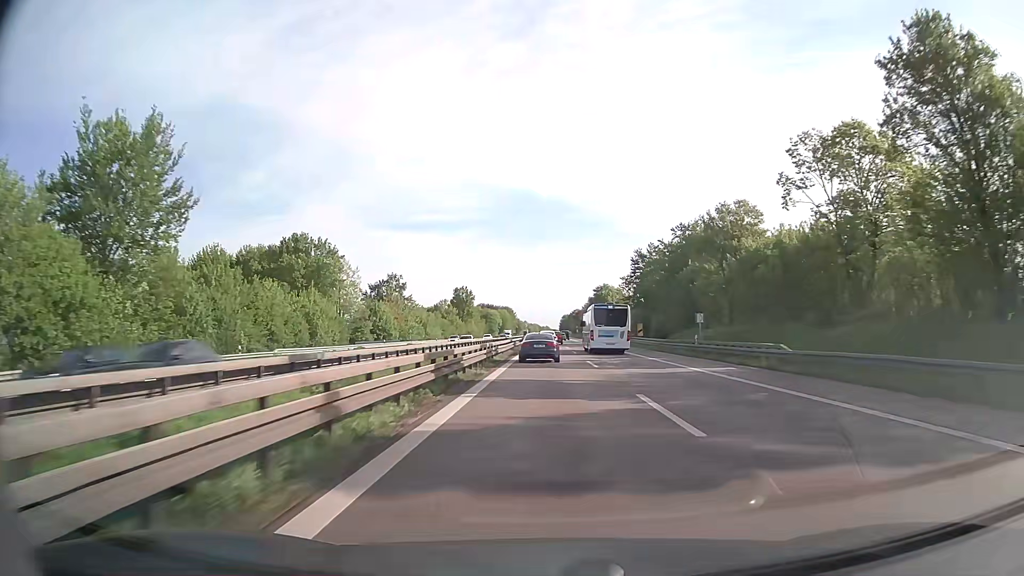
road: trunk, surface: asphalt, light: Day
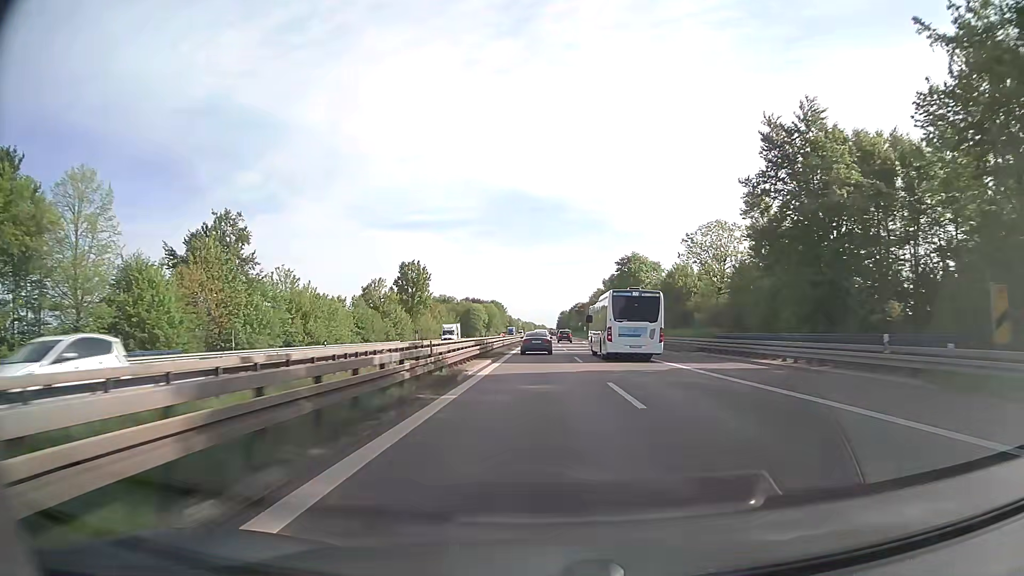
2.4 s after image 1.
(+0.8, +69.4) m; +1°
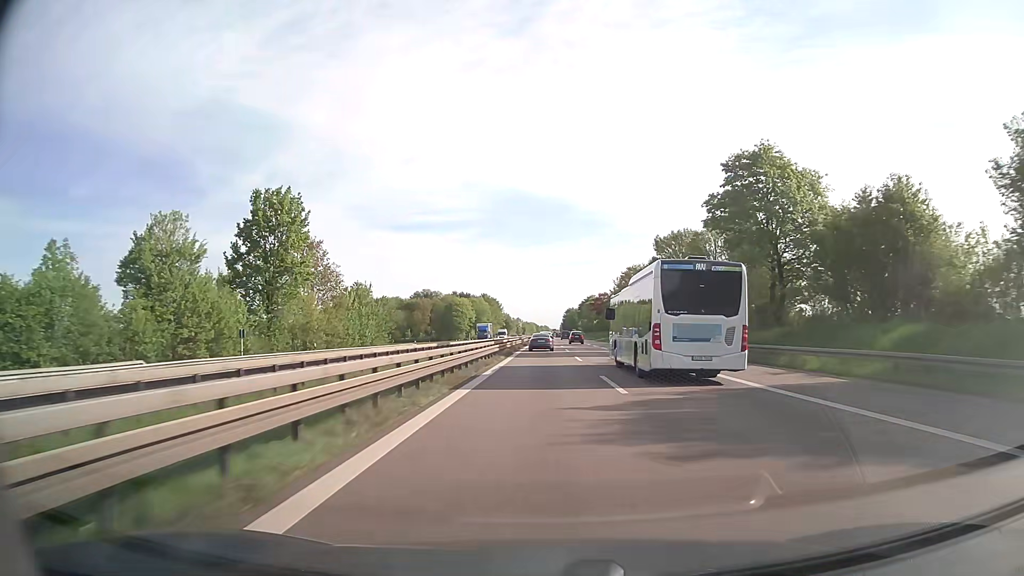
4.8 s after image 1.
(-0.3, +69.2) m; 0°
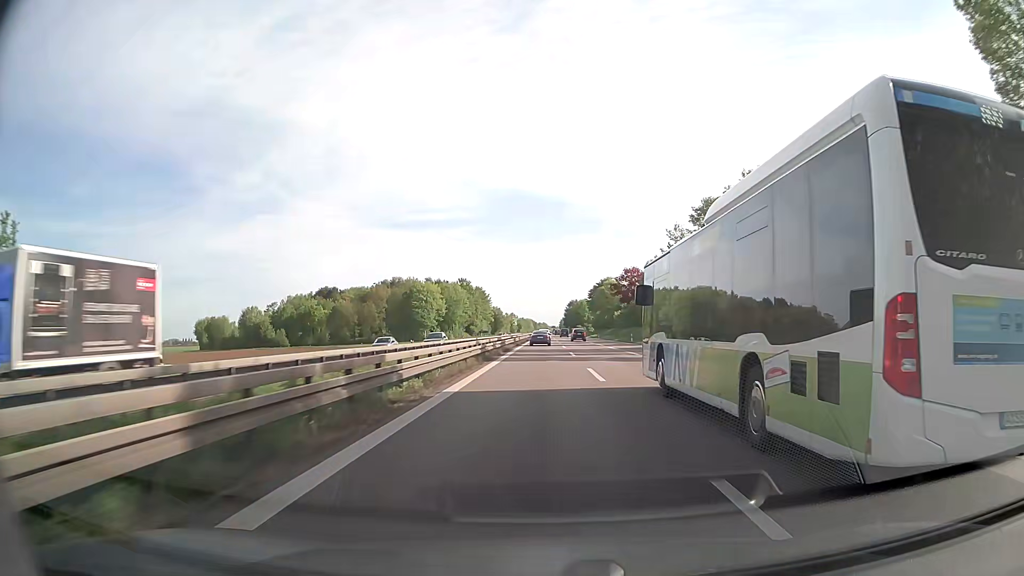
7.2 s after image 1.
(+0.2, +69.2) m; 0°
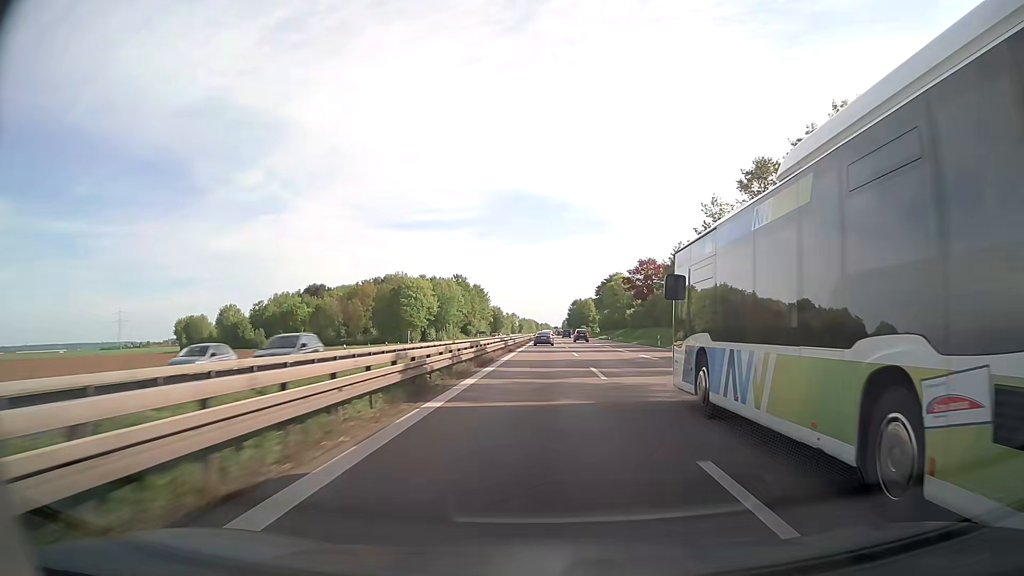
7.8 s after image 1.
(-0.1, +17.2) m; 0°
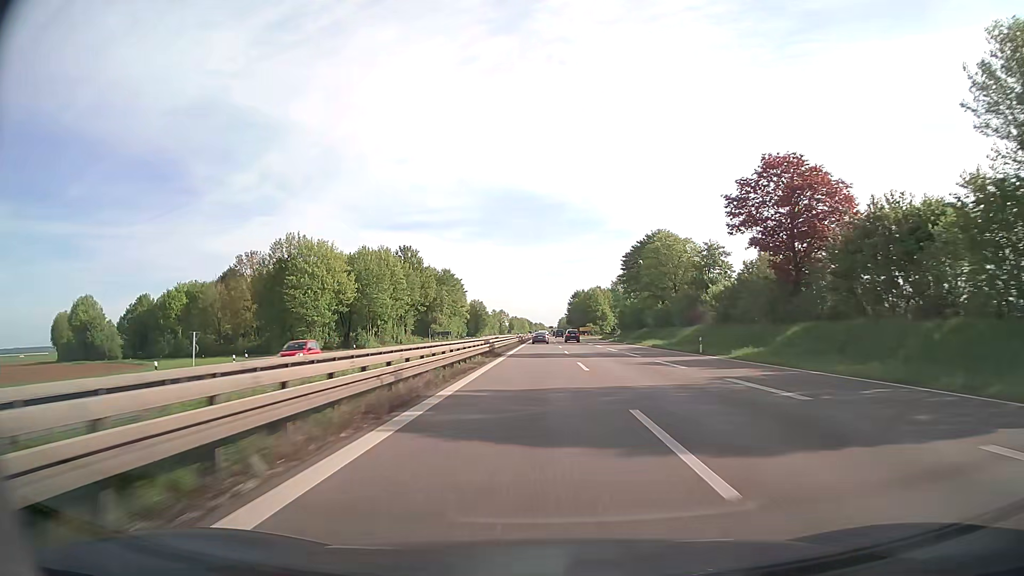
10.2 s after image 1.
(+0.3, +67.7) m; 0°
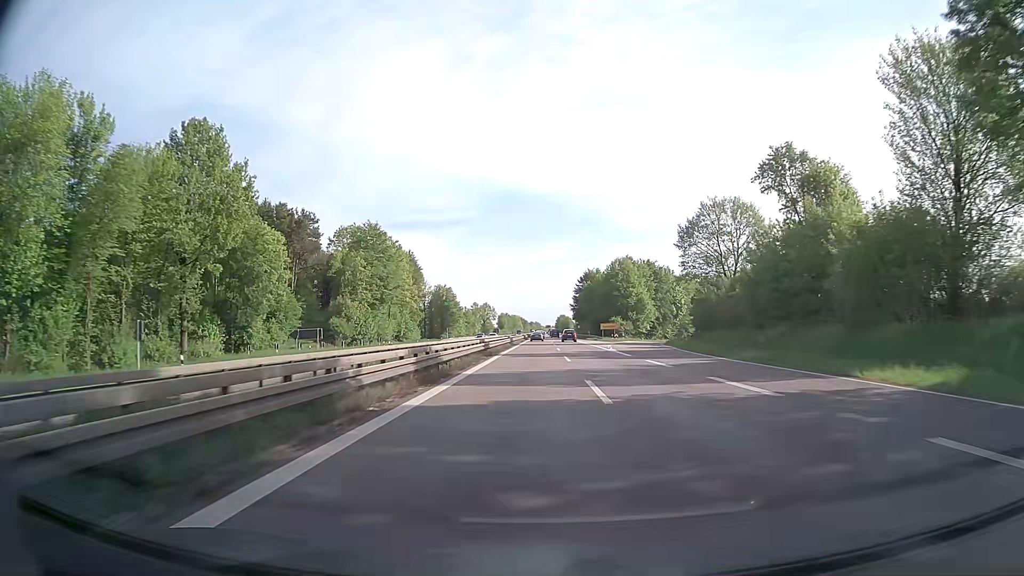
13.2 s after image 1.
(+0.1, +83.2) m; 0°
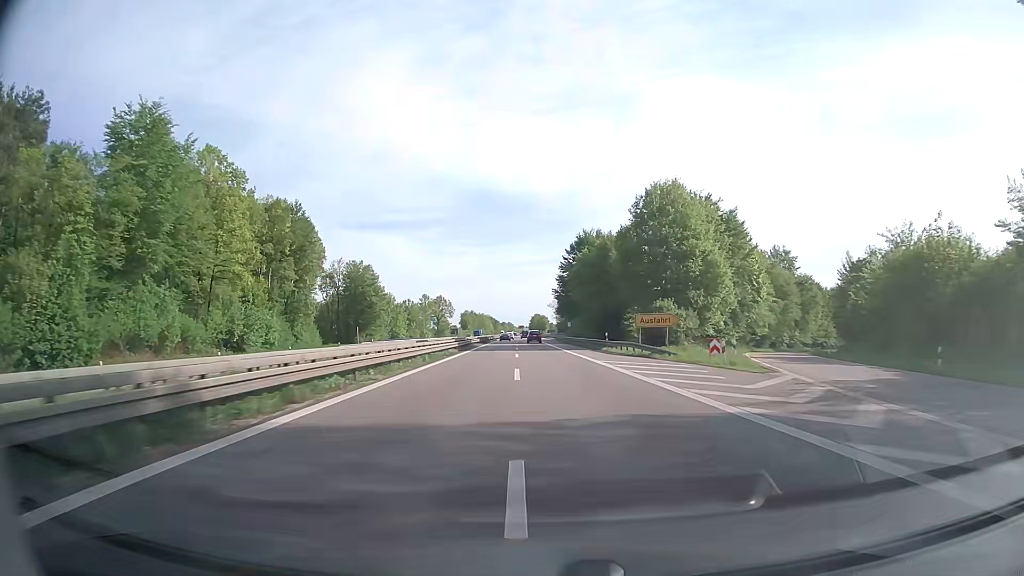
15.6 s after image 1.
(+0.9, +65.6) m; +2°
(0, +10) (0, +20) (0, +30) (0, +40) (-1, +50) (-1, +60) (-1, +70) (-2, +80) (-2, +90) (-2, +100) m
